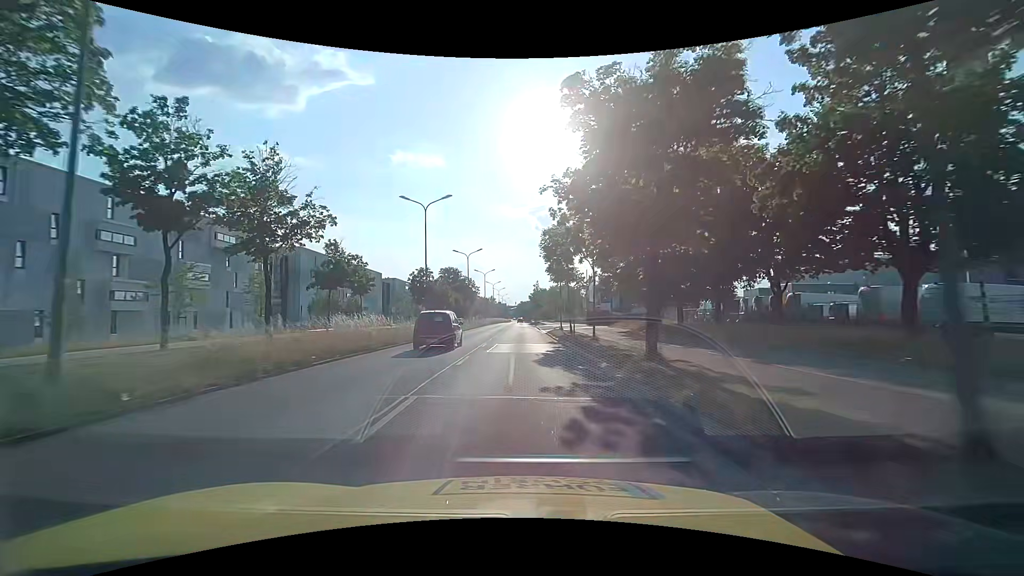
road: primary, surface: asphalt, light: Day
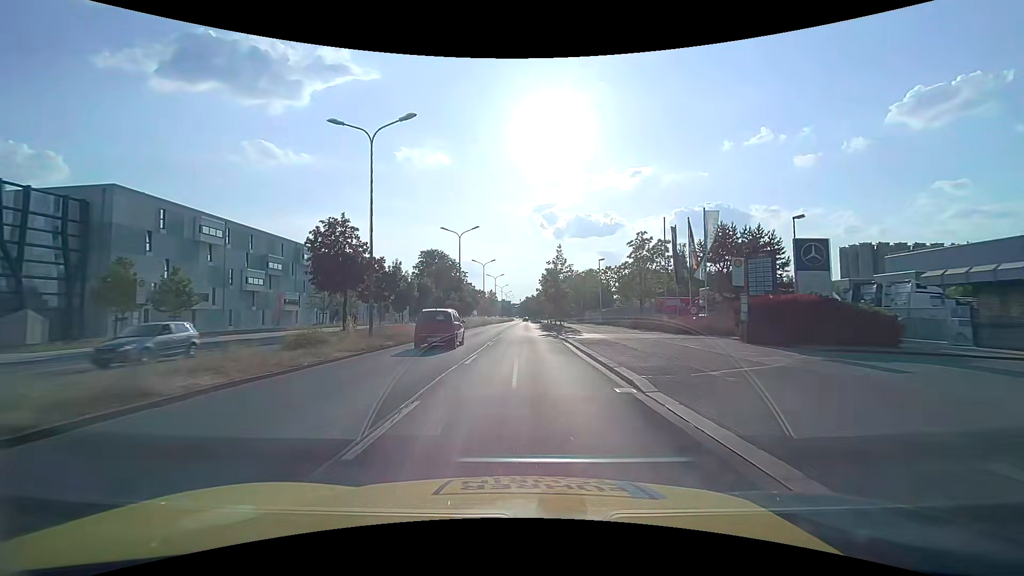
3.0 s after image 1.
(-0.3, +45.4) m; -1°
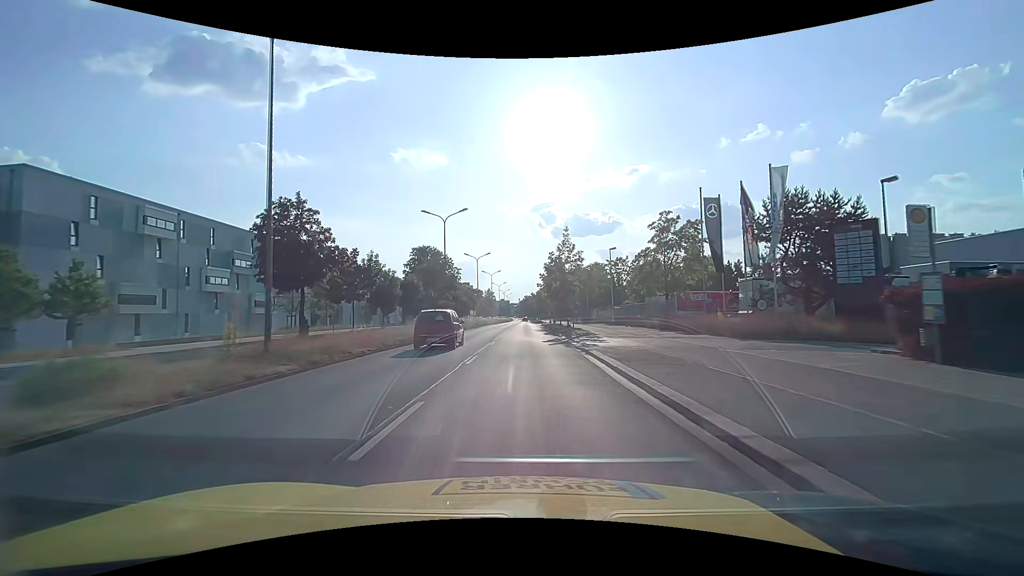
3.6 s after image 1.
(0.0, +9.1) m; 0°
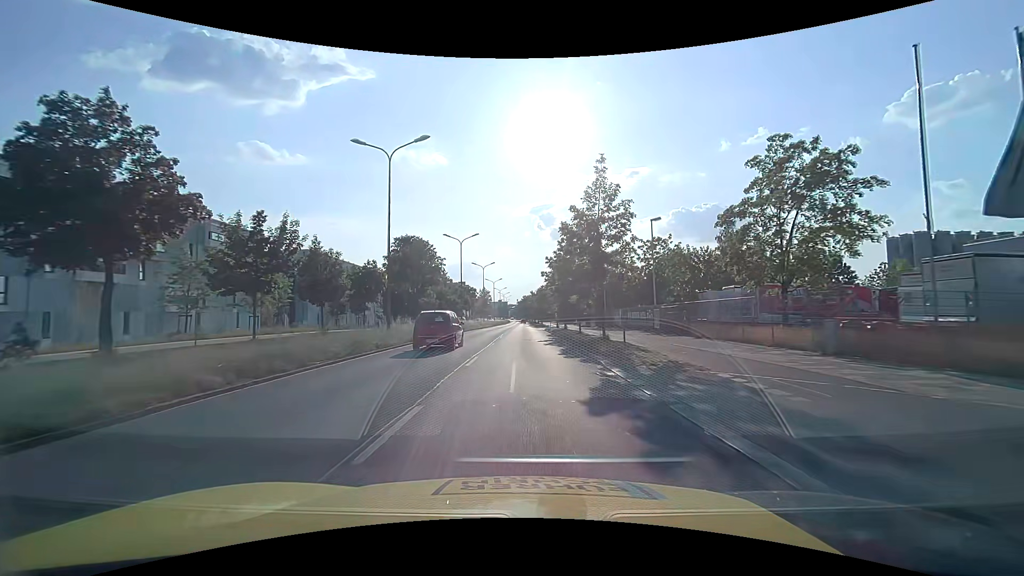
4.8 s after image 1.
(0.0, +18.1) m; 0°
(0, +10) (0, +20) (0, +30) (0, +40) (0, +50) (0, +60) (0, +70) (0, +80) (0, +90) (0, +100) m
